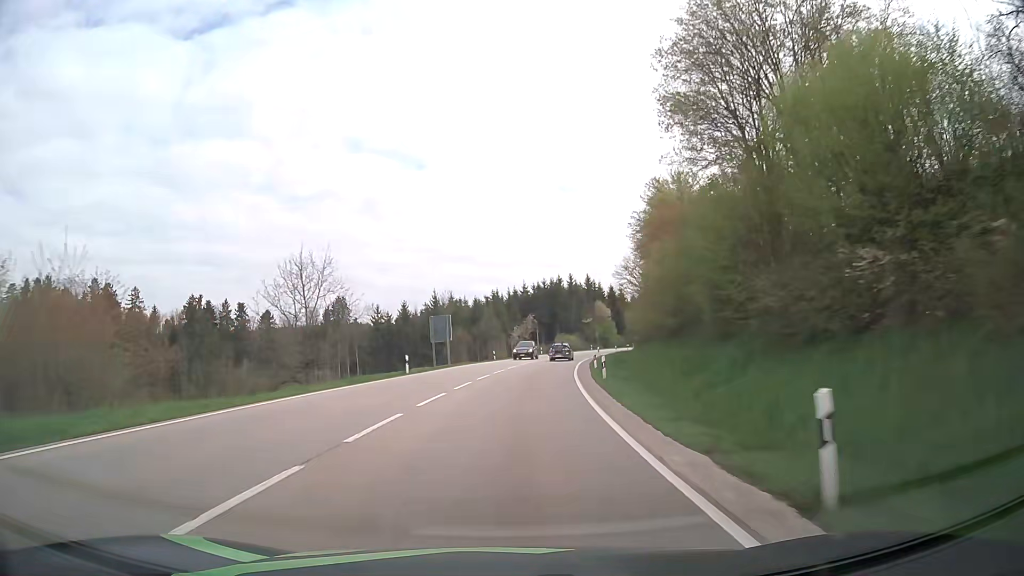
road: primary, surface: asphalt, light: Day
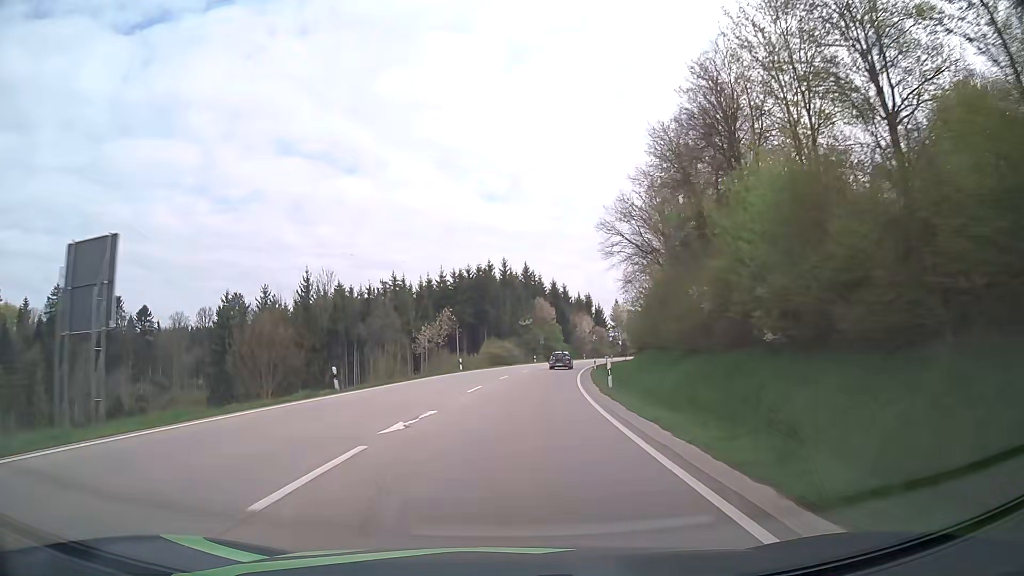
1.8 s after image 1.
(+1.8, +40.1) m; +6°
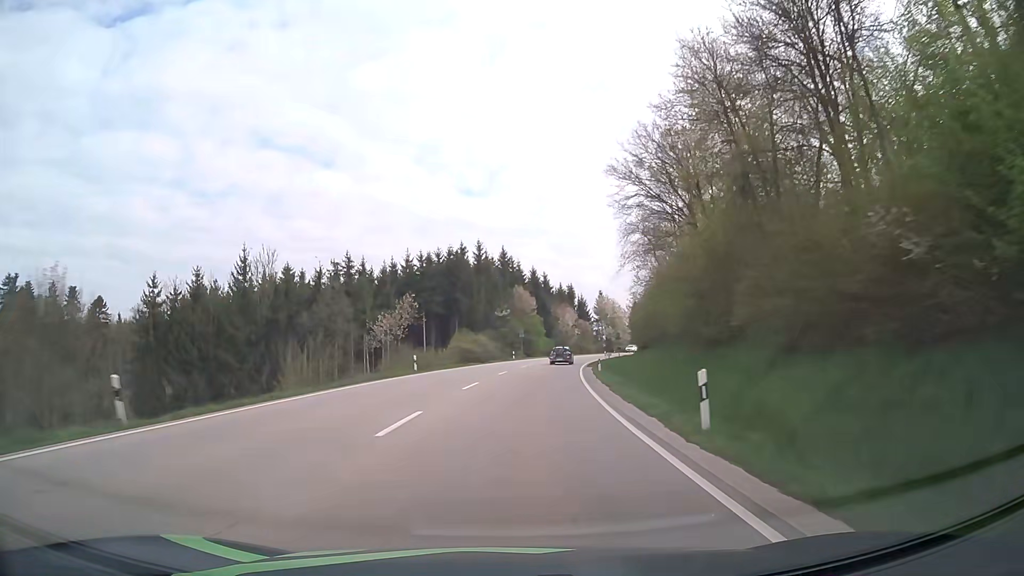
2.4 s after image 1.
(+0.2, +13.8) m; +2°
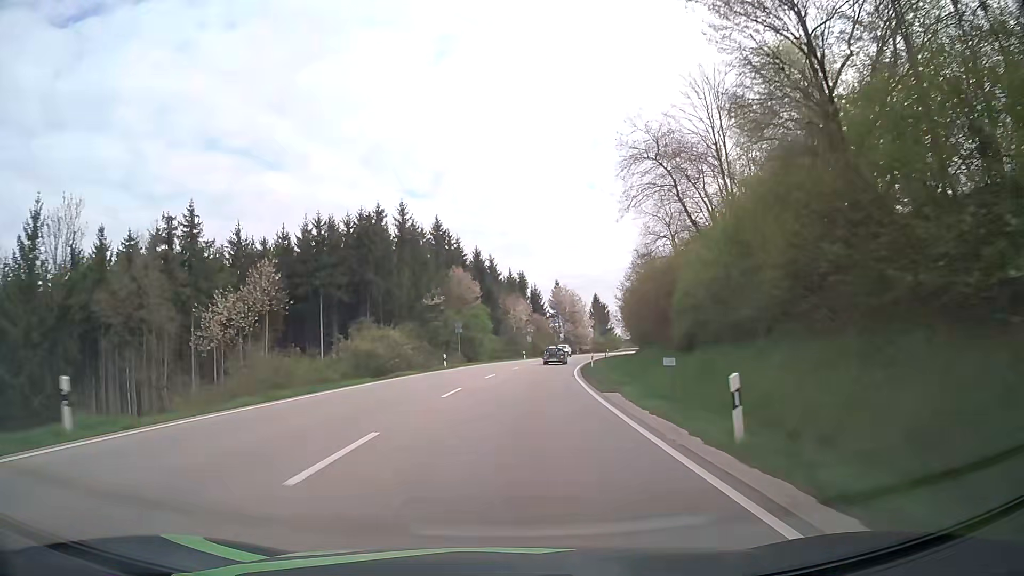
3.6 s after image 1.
(+1.1, +27.8) m; +5°
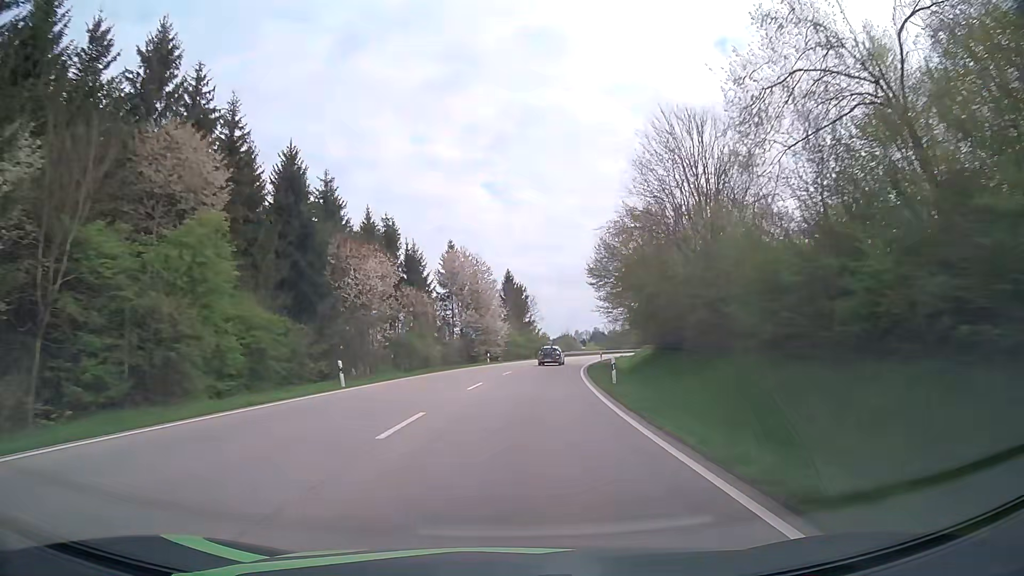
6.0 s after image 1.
(+4.2, +56.0) m; +9°
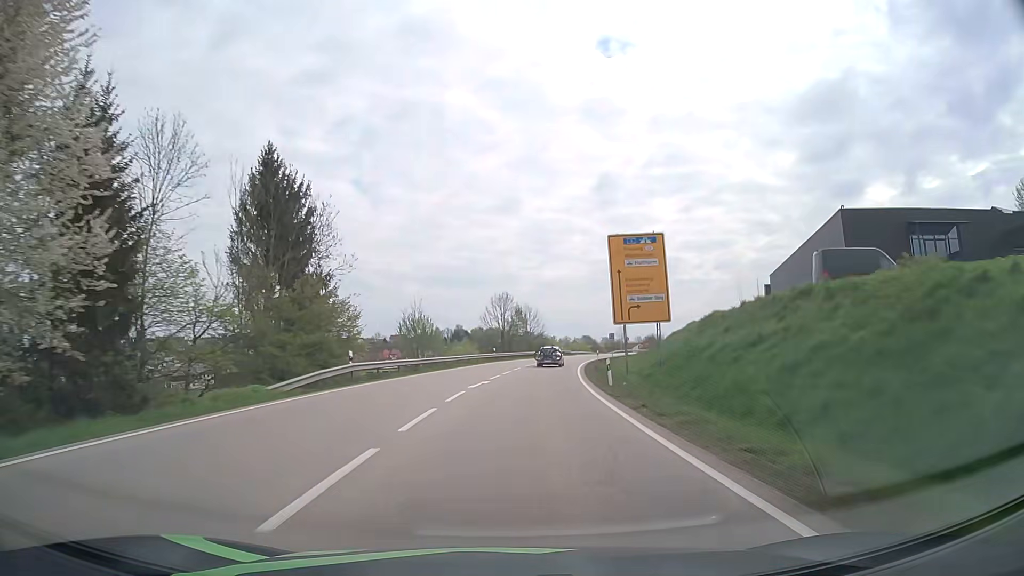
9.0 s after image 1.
(+7.5, +70.0) m; +12°
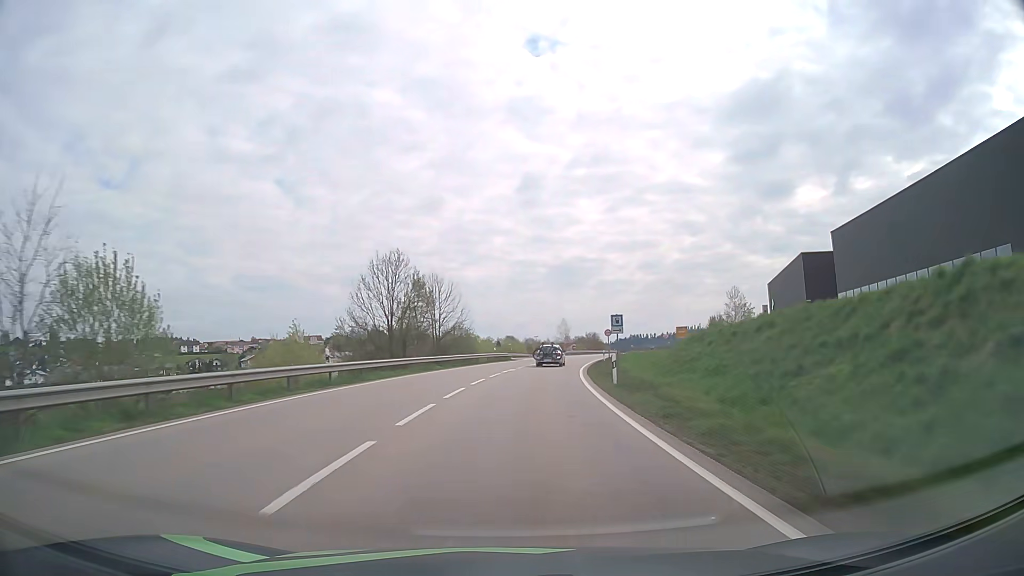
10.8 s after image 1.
(+2.5, +41.9) m; +7°
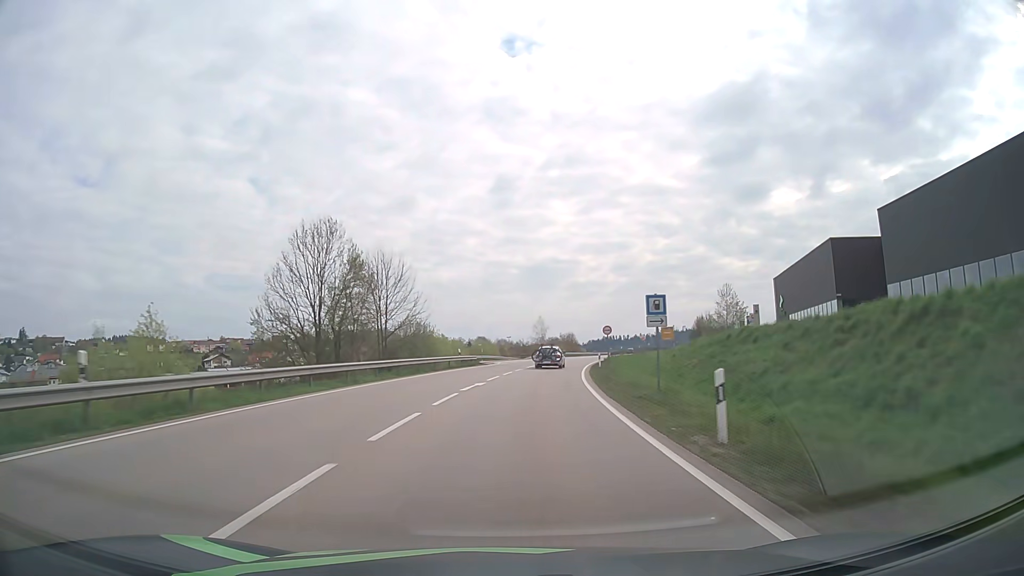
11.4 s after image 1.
(+0.3, +13.8) m; +2°
(0, +10) (+1, +20) (+1, +30) (+2, +40) (+4, +50) (+5, +60) (+7, +70) (+9, +79) (+12, +89) (+14, +99) m
